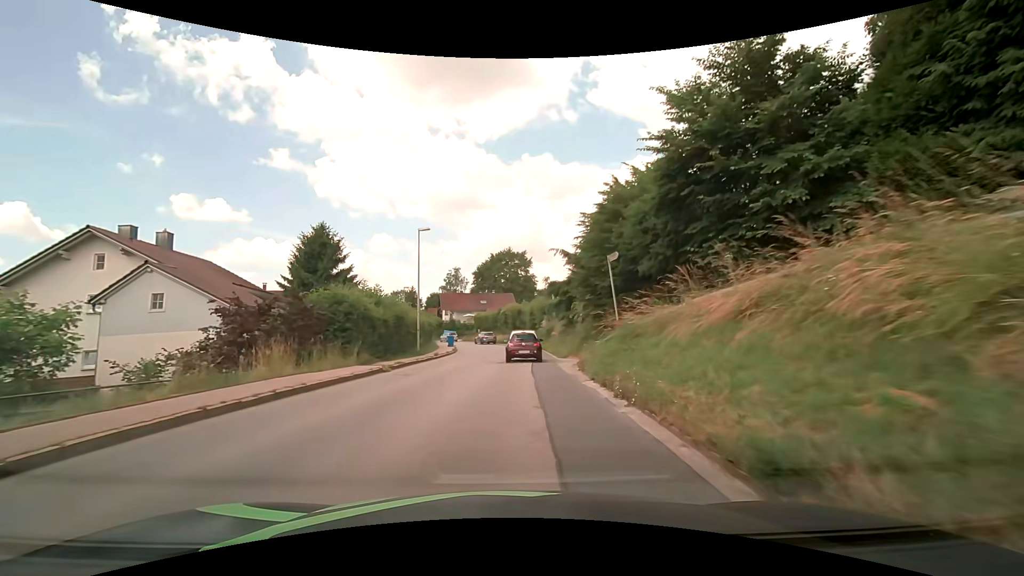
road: secondary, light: Day
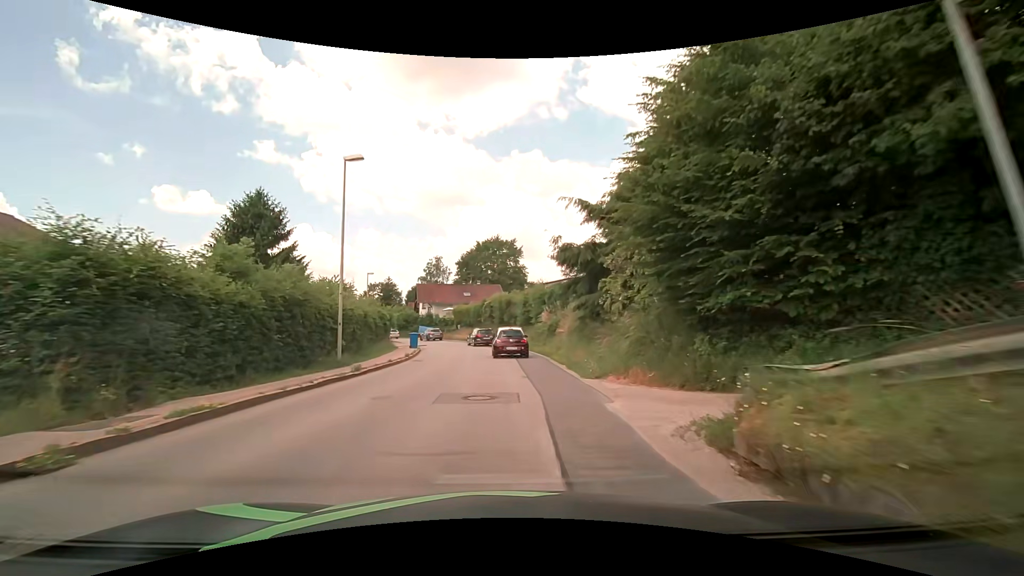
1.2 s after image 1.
(+0.1, +13.2) m; +1°
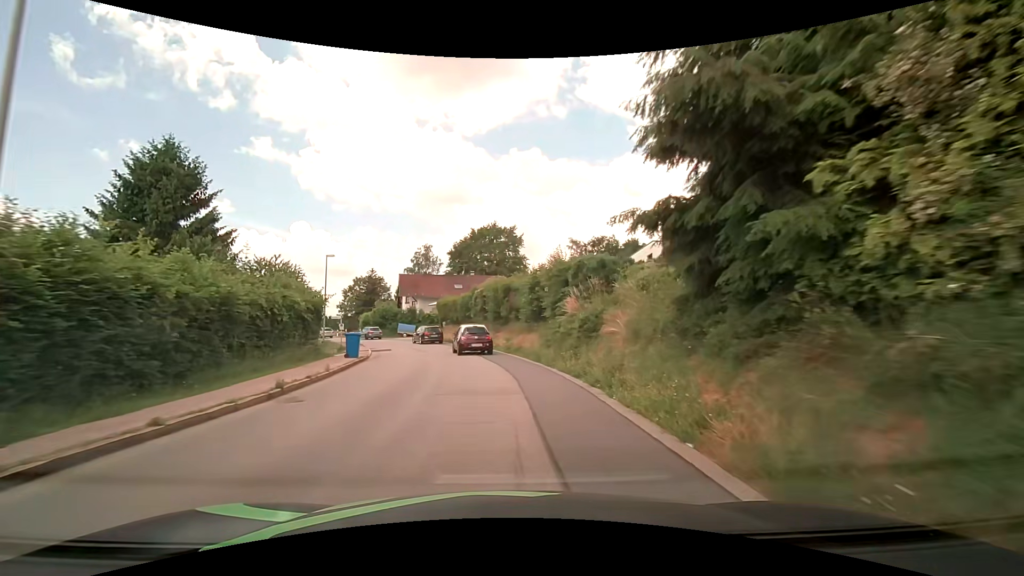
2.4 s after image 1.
(0.0, +13.5) m; 0°
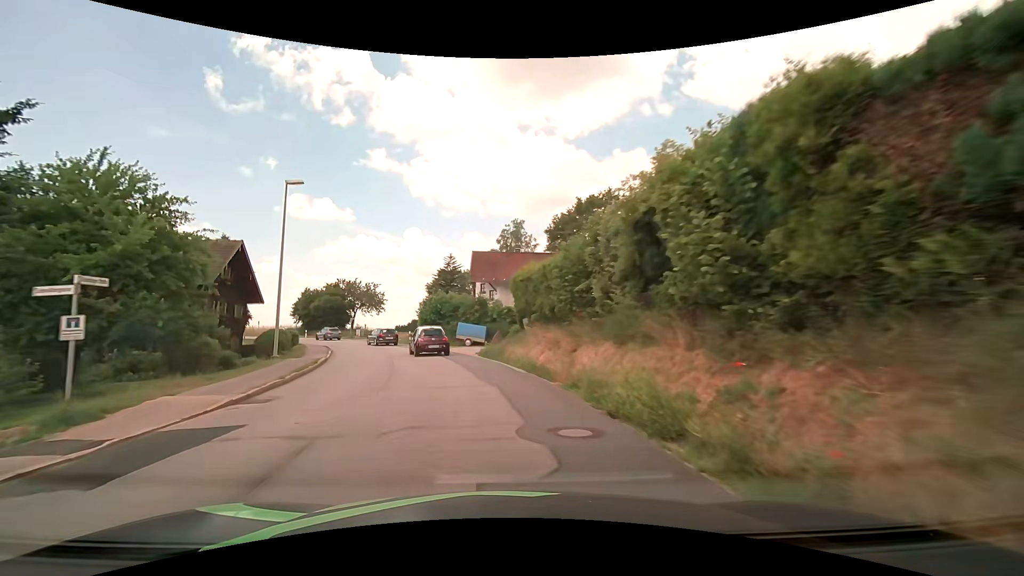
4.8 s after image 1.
(-1.9, +27.2) m; -12°
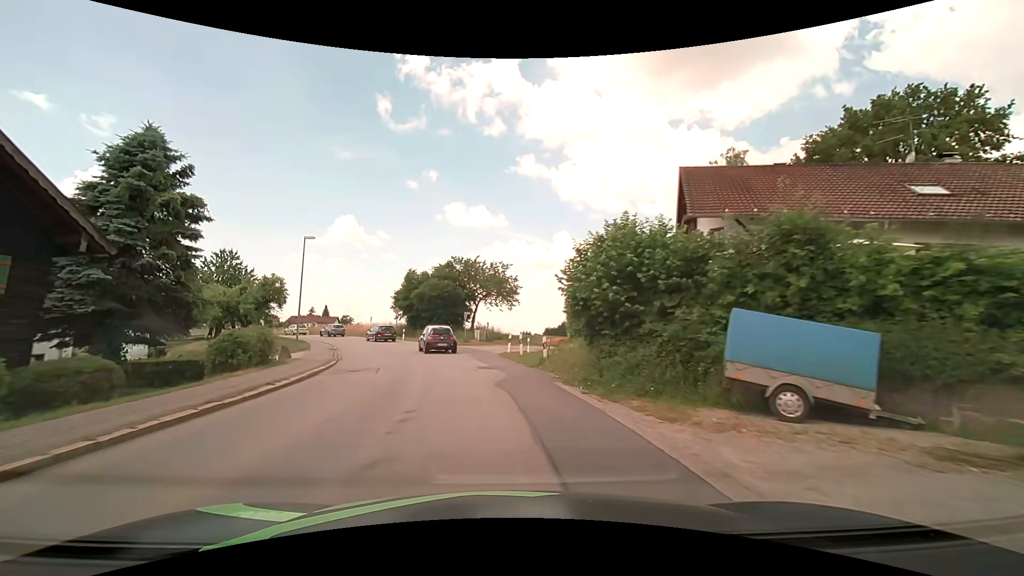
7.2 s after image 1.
(-4.3, +28.1) m; -17°
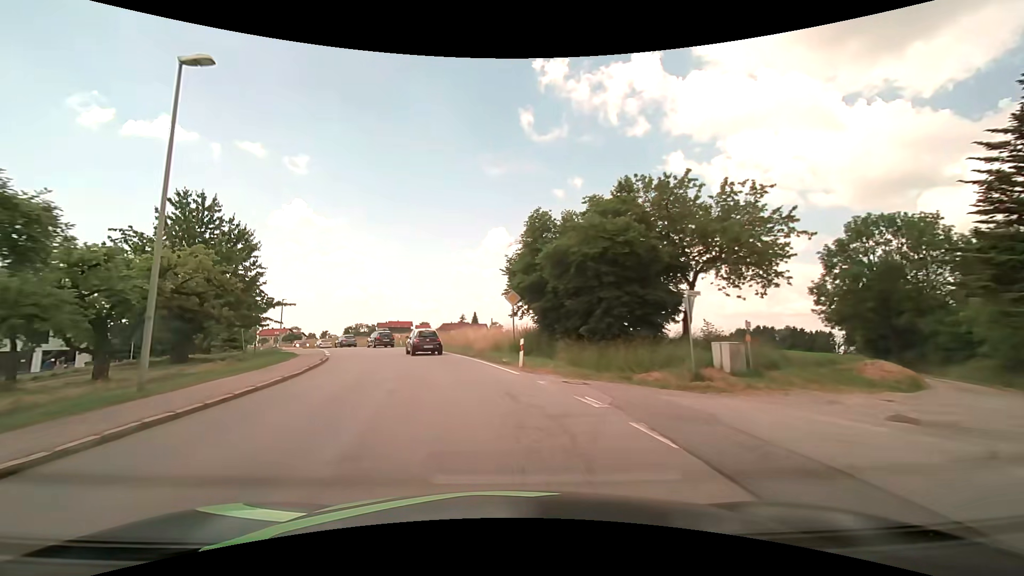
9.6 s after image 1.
(-4.3, +29.6) m; -17°
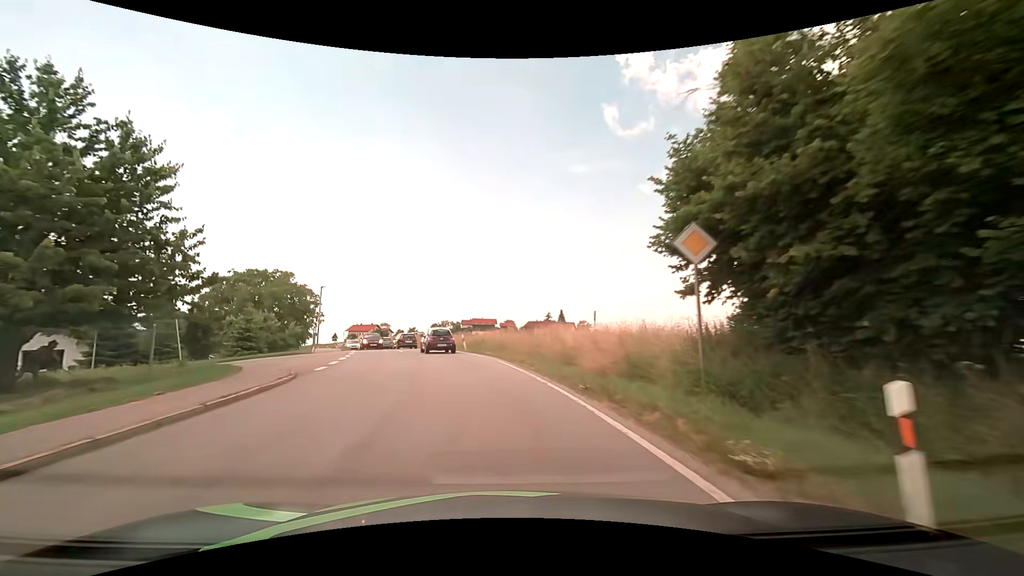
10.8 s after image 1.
(-1.4, +15.1) m; -10°
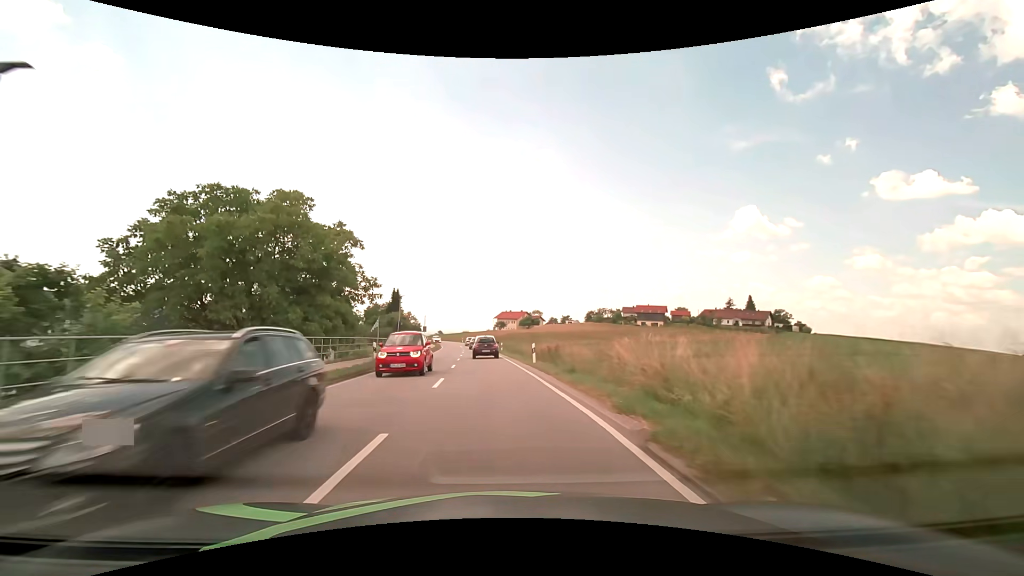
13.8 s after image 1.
(-6.1, +38.1) m; -17°
(0, +10) (-1, +20) (-1, +30) (-2, +40) (-3, +50) (-3, +60) (-4, +70) (-6, +80) (-7, +90) (-9, +99) m
